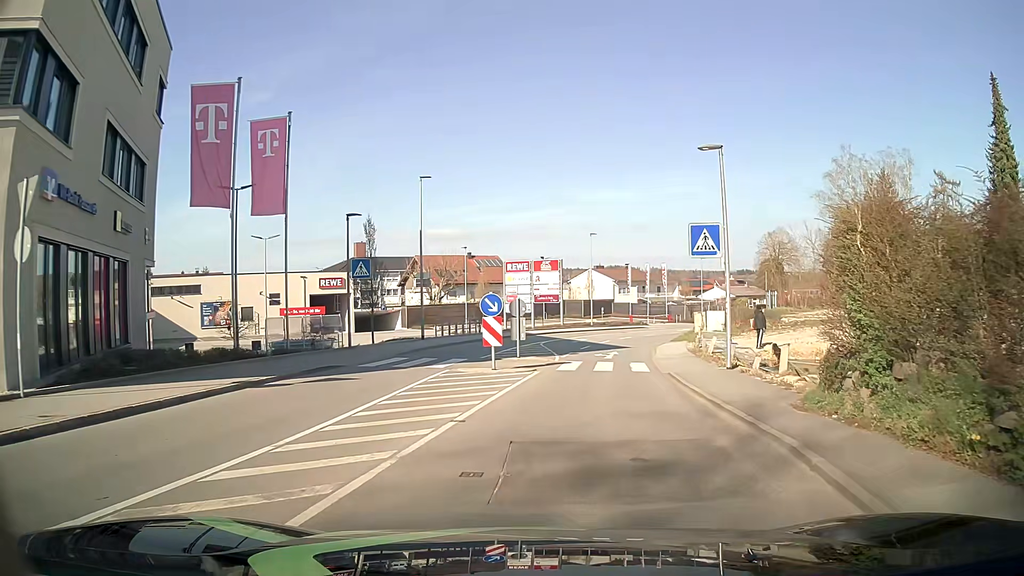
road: tertiary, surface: asphalt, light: Day
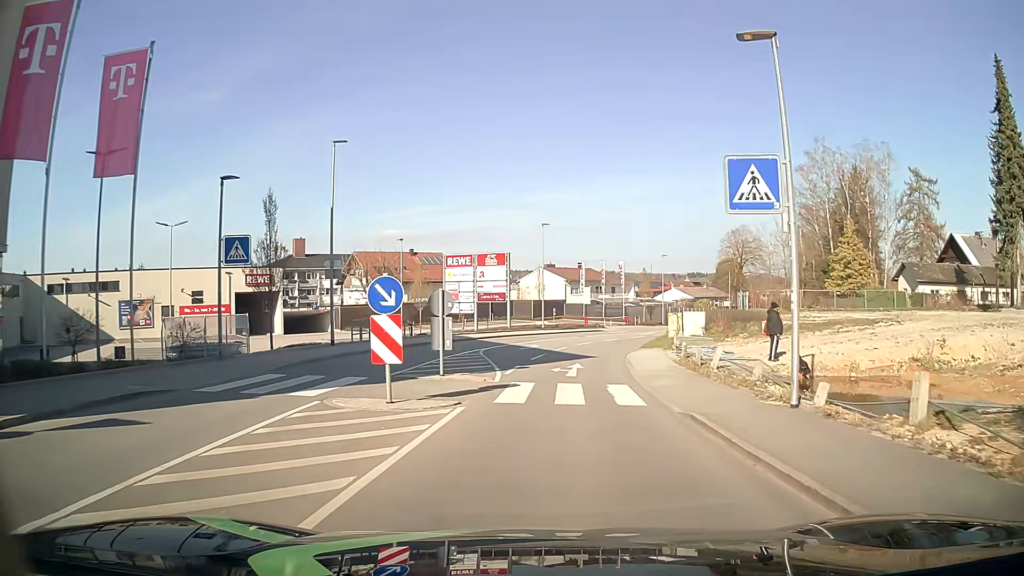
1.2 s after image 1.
(+0.4, +7.2) m; +7°
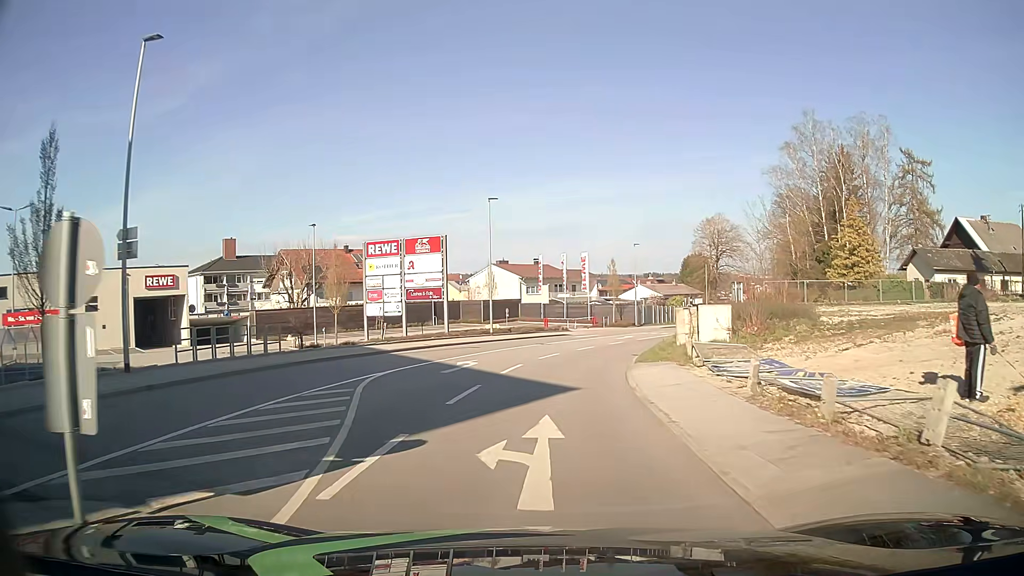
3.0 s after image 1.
(+0.2, +12.0) m; +2°
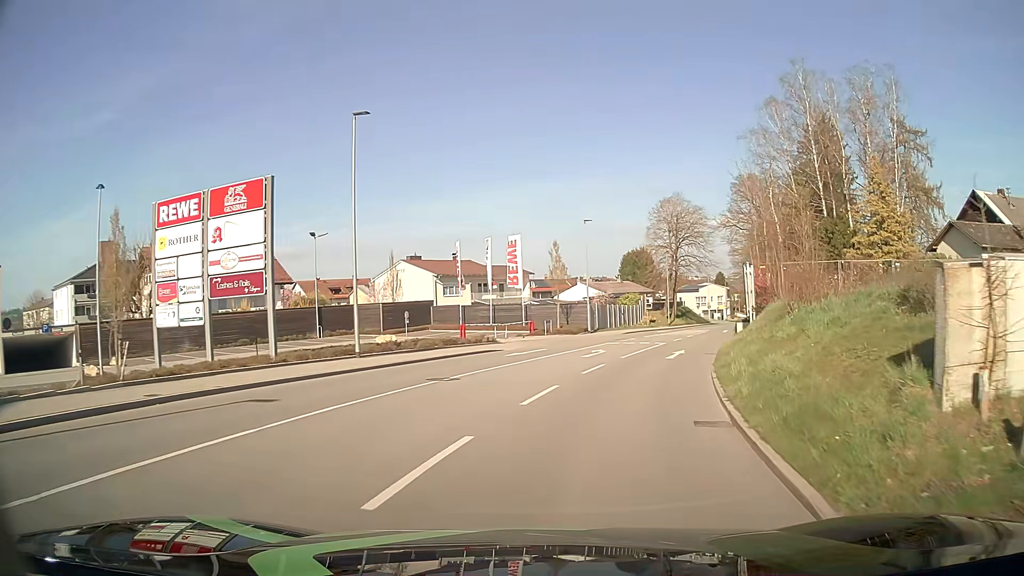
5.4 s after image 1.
(+1.0, +18.1) m; +7°
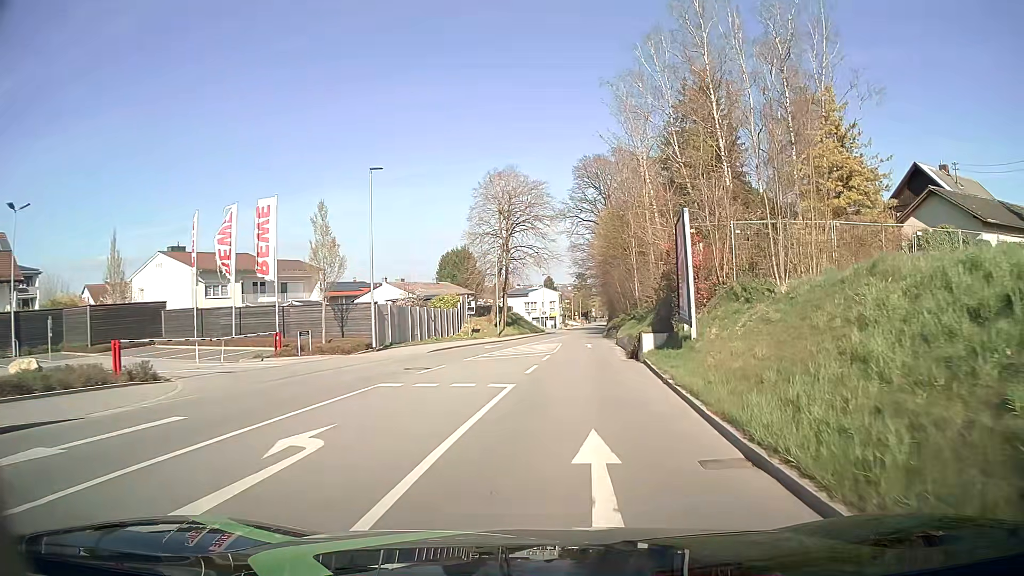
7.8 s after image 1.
(+2.6, +18.7) m; +15°
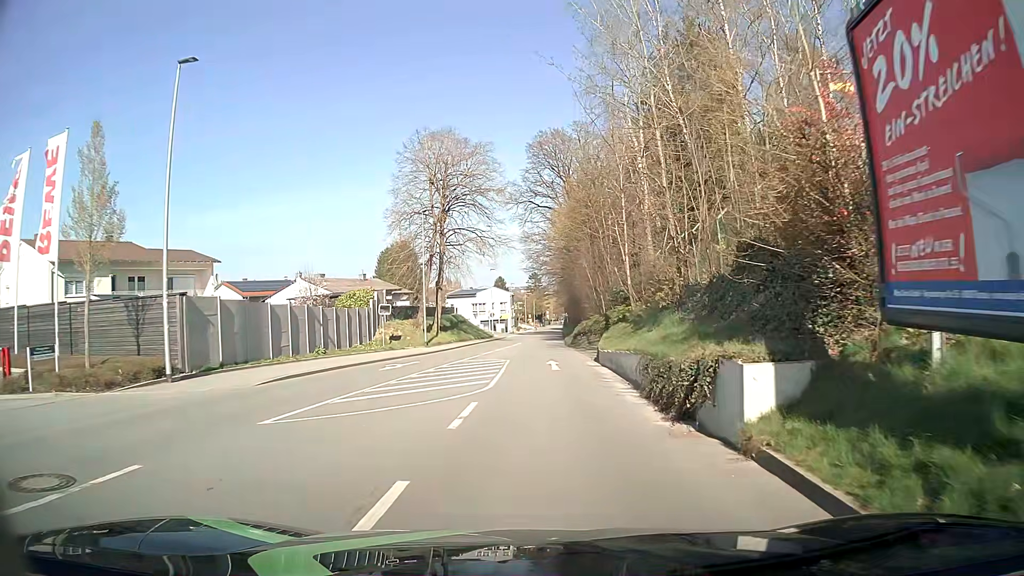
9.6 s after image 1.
(+0.7, +14.1) m; +5°
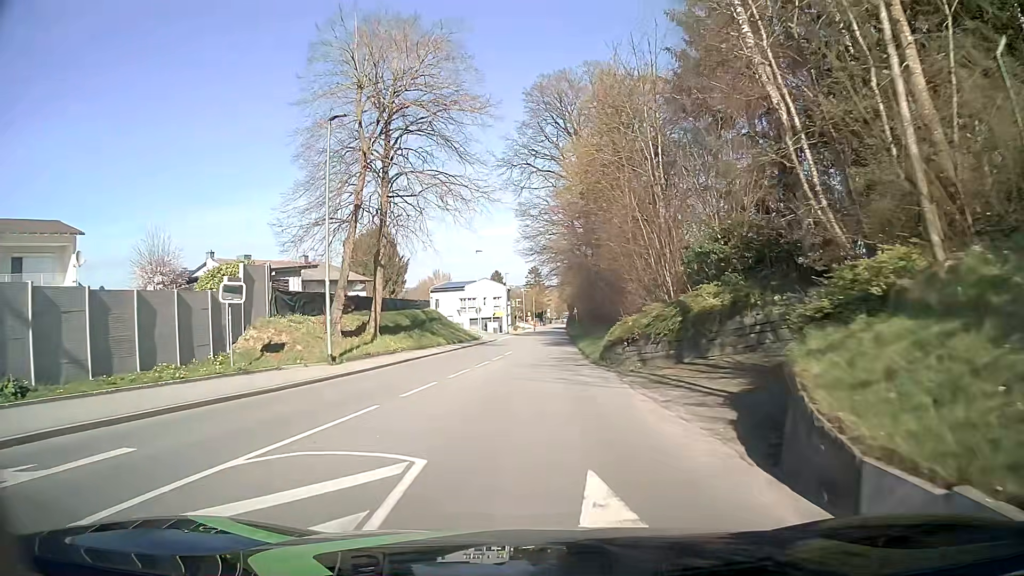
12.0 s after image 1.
(0.0, +18.8) m; -1°
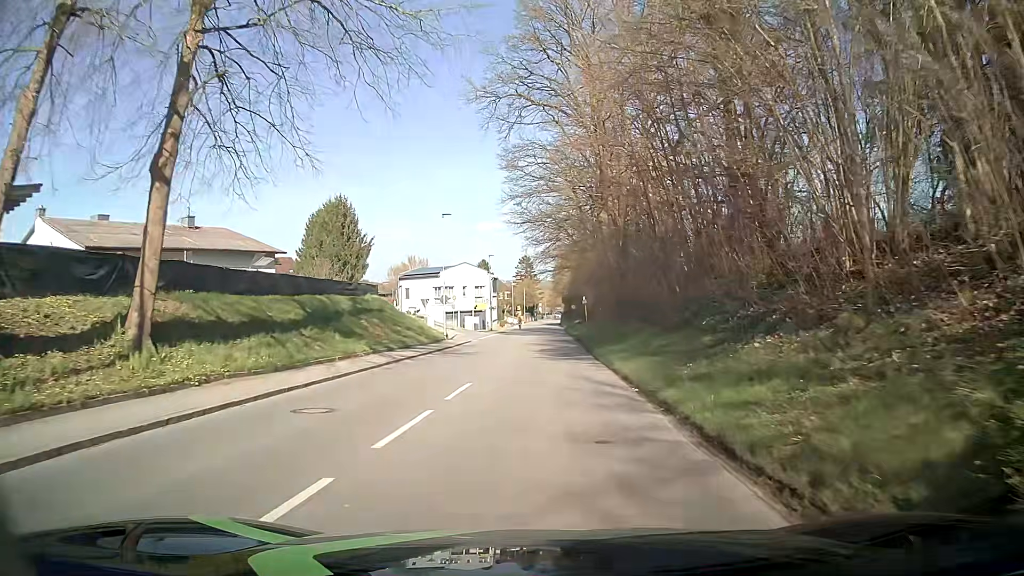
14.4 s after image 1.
(+0.2, +18.6) m; +1°
(0, +10) (0, +20) (+1, +30) (+1, +40) (+1, +50) (+2, +60) (+2, +70) (+2, +80) (+2, +90) (+3, +100) m
